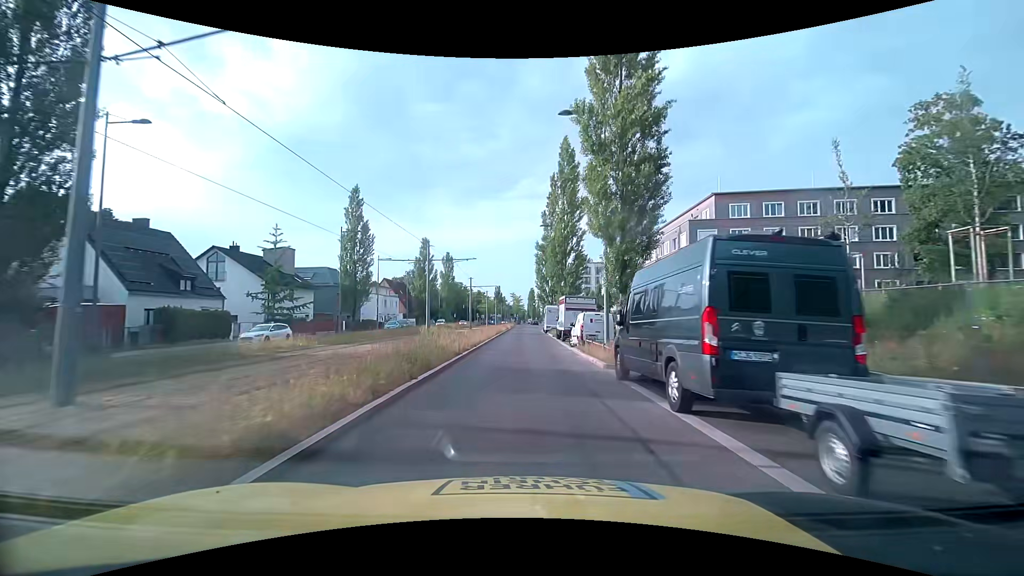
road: secondary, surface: asphalt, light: Day
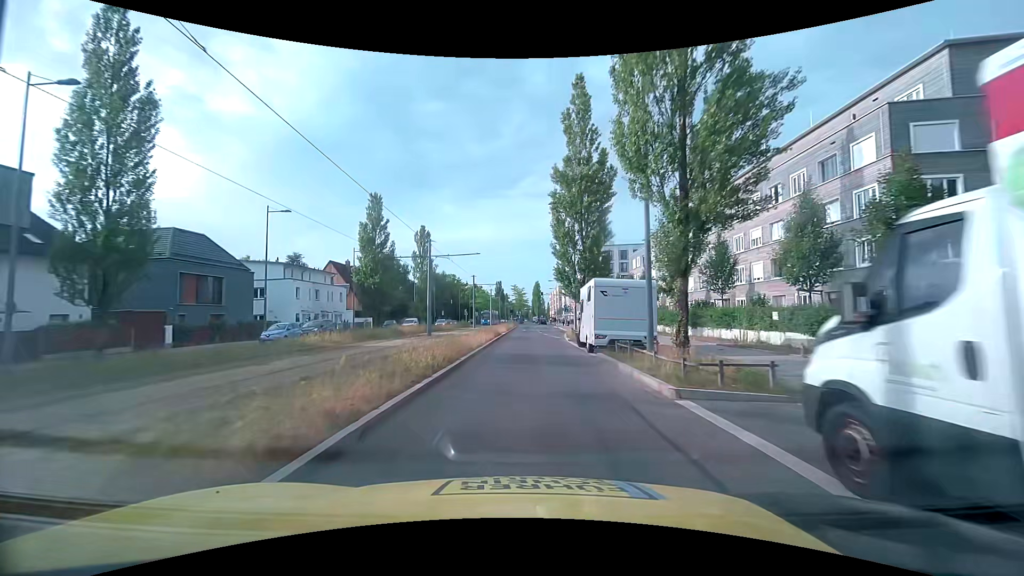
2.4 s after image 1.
(0.0, +32.1) m; 0°
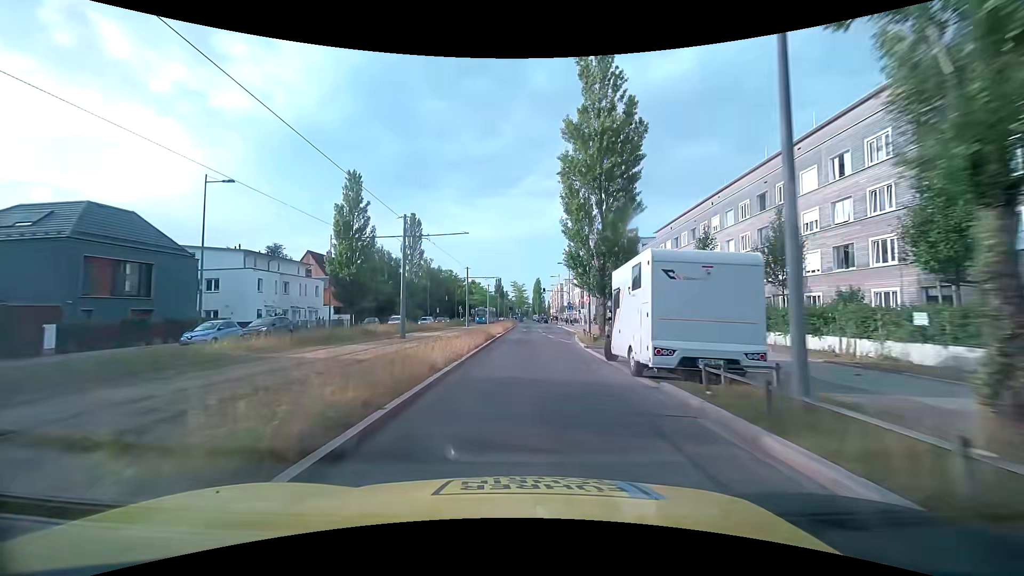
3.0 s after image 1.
(0.0, +8.0) m; 0°
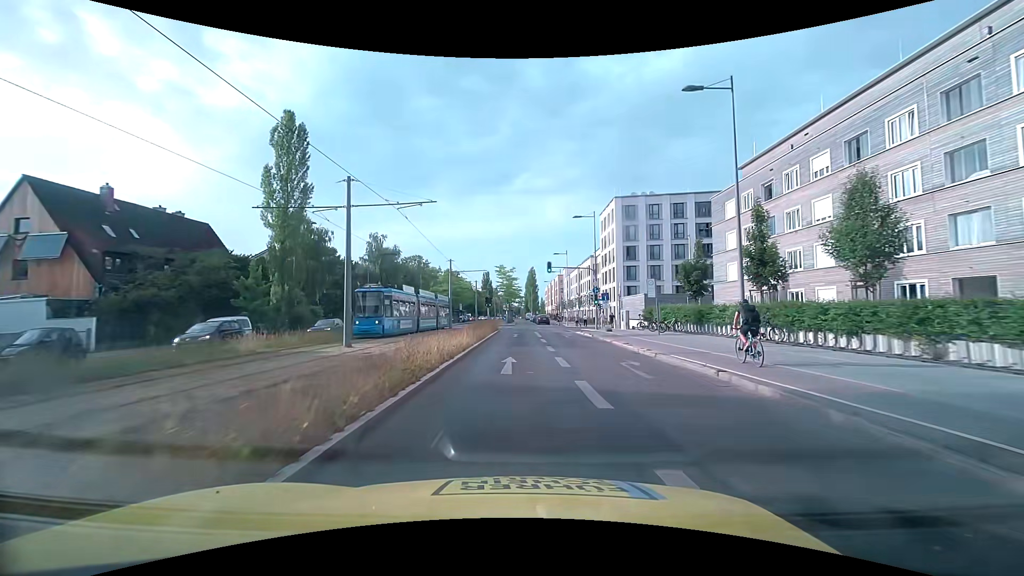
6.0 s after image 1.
(+0.6, +37.7) m; +1°
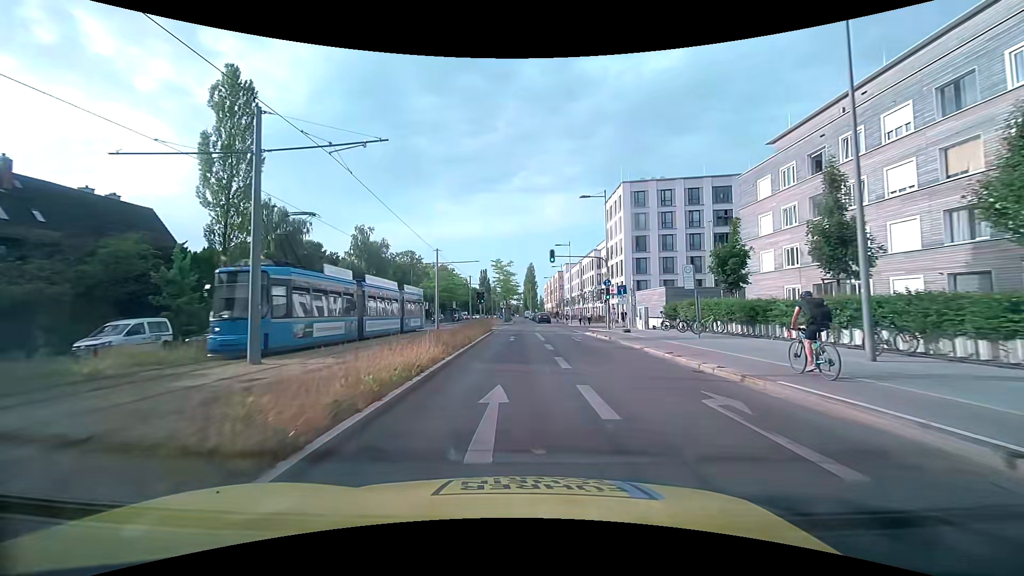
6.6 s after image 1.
(0.0, +6.9) m; 0°
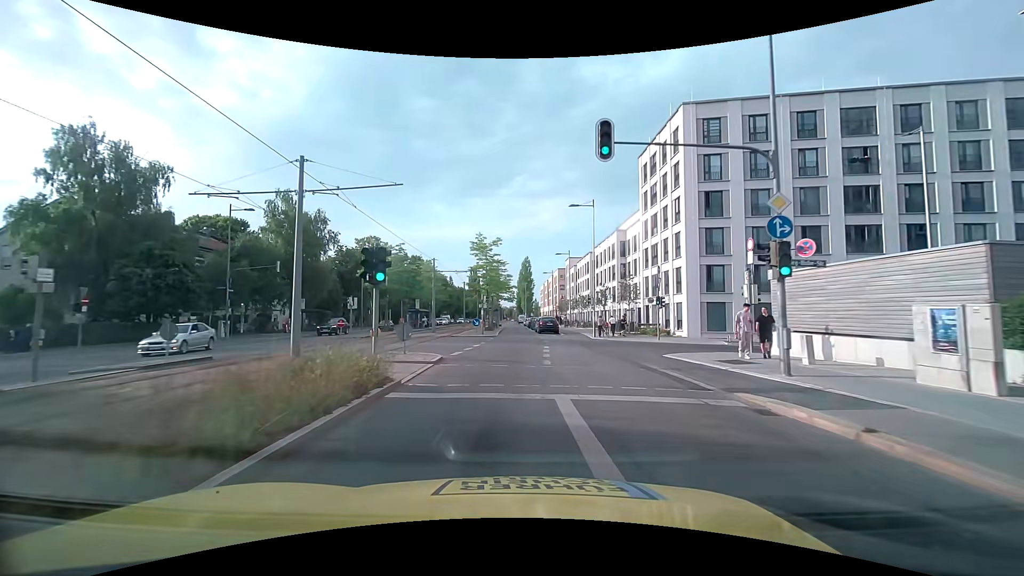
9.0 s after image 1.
(+0.1, +26.2) m; 0°
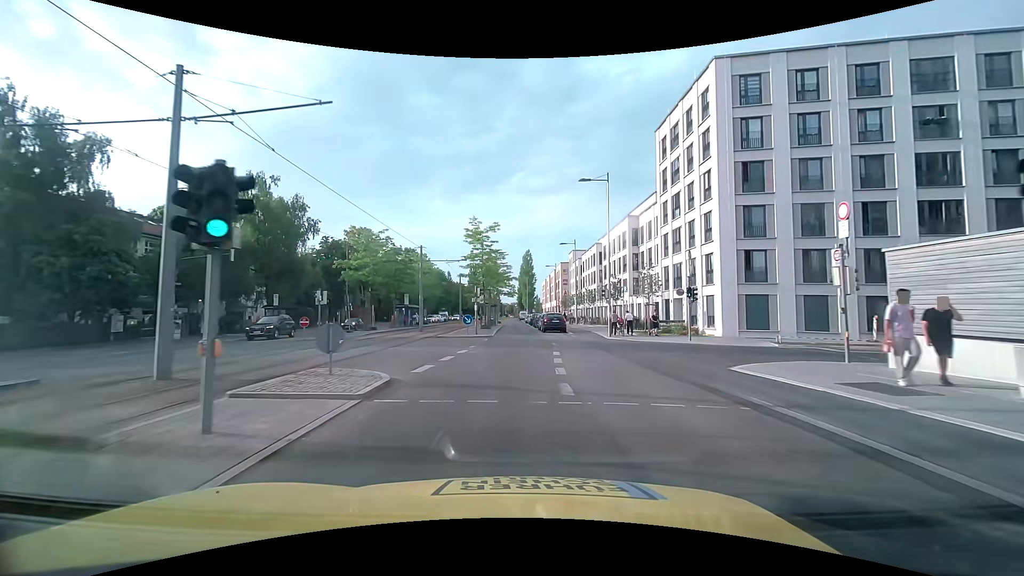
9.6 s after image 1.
(0.0, +6.4) m; 0°
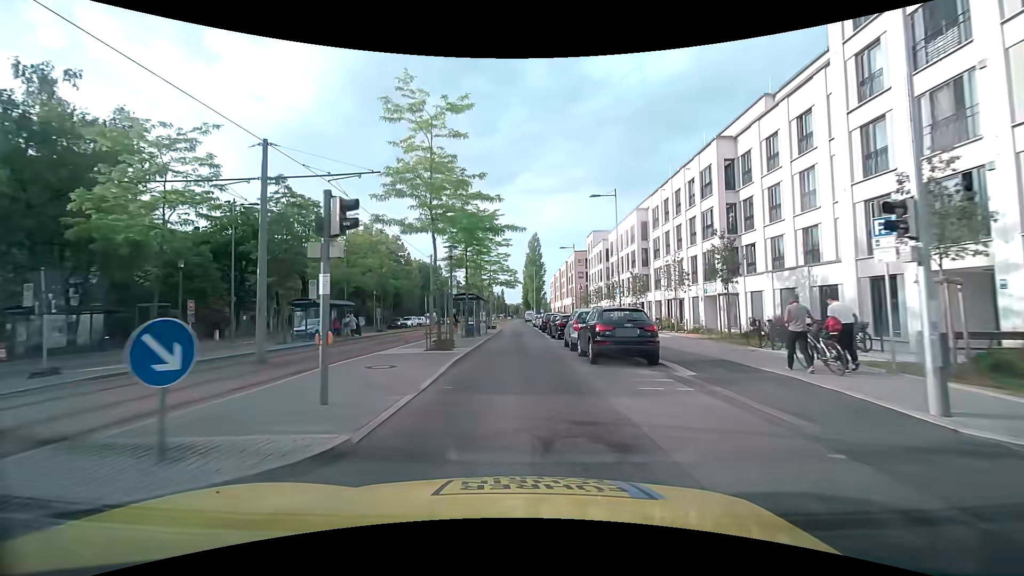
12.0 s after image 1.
(0.0, +25.6) m; -1°
(0, +10) (0, +20) (0, +30) (0, +40) (0, +50) (-1, +60) (-1, +70) (-1, +80) (-2, +90) (-2, +100) m
